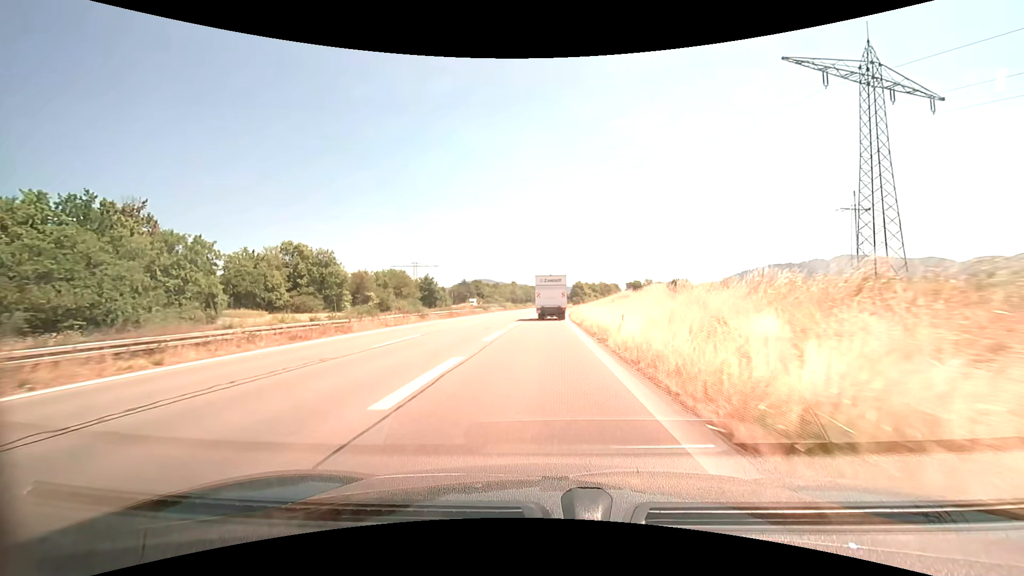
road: trunk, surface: asphalt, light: Day
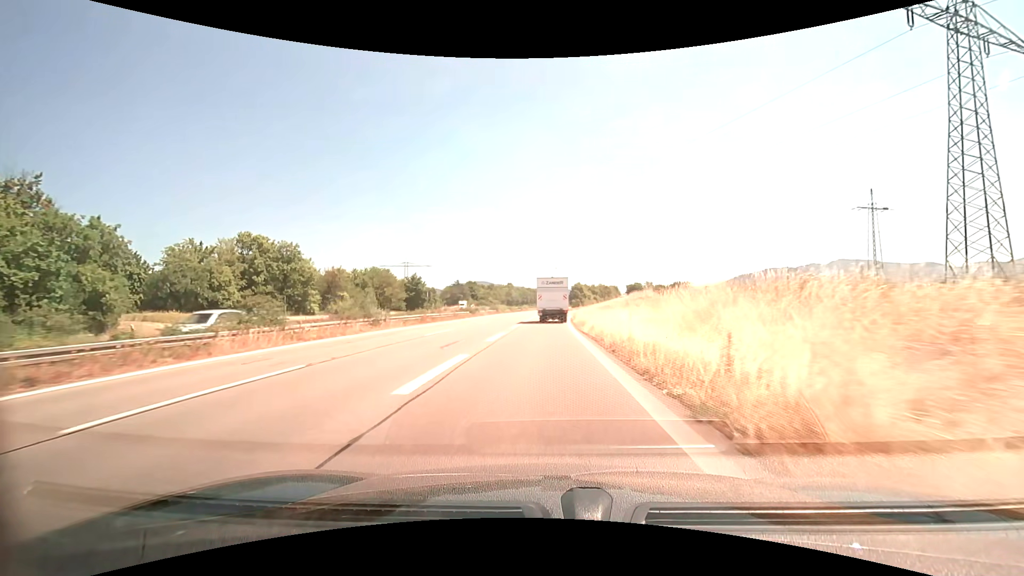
(0.0, +10.8) m; 0°
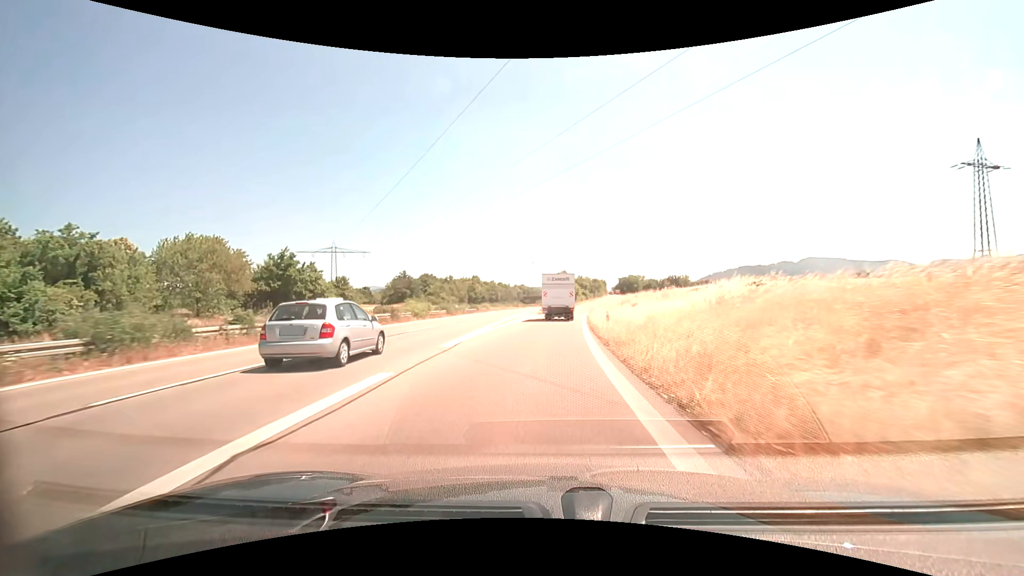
(+1.1, +52.4) m; +3°
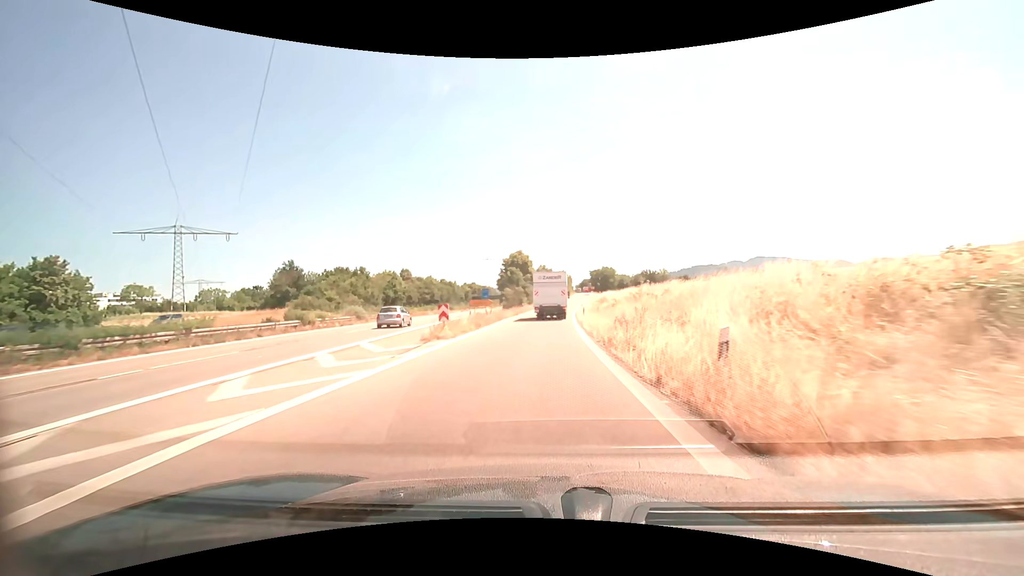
(+2.4, +49.5) m; +5°
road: trunk_link
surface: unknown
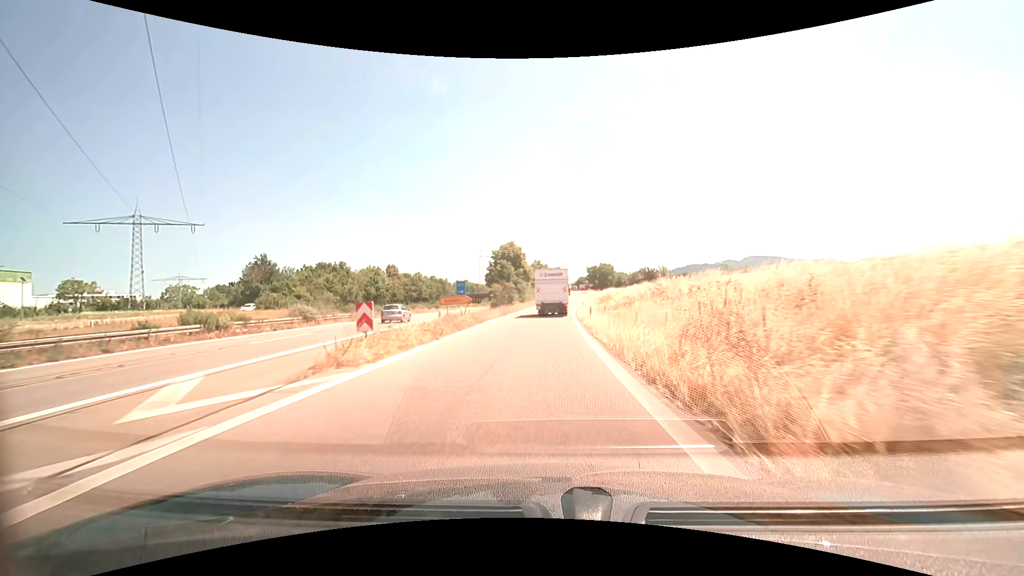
(0.0, +9.2) m; +1°
(0, +10) (0, +20) (0, +30) (+1, +40) (+2, +50) (+2, +60) (+3, +70) (+4, +80) (+5, +90) (+6, +100) m
